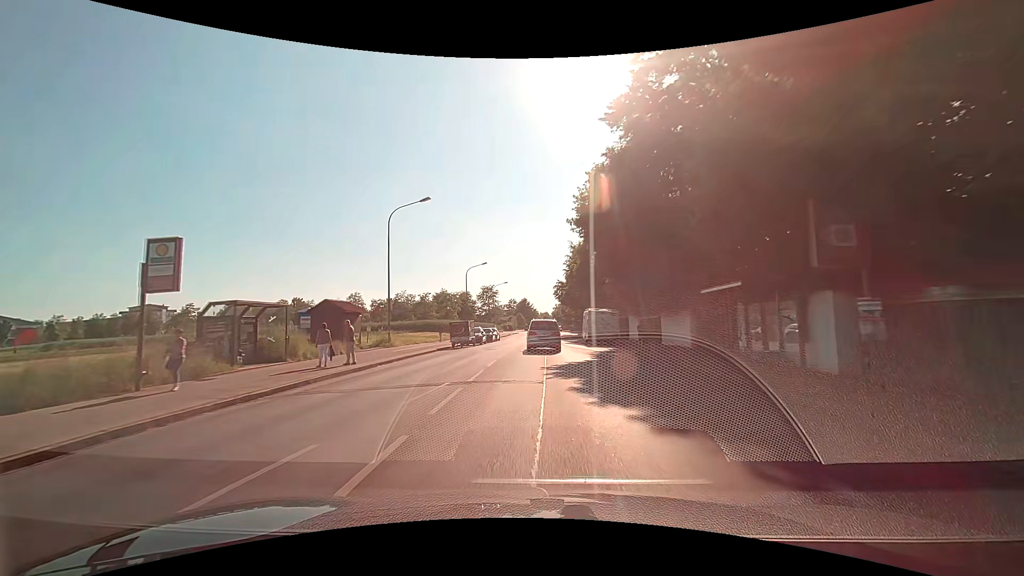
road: tertiary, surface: asphalt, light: Day
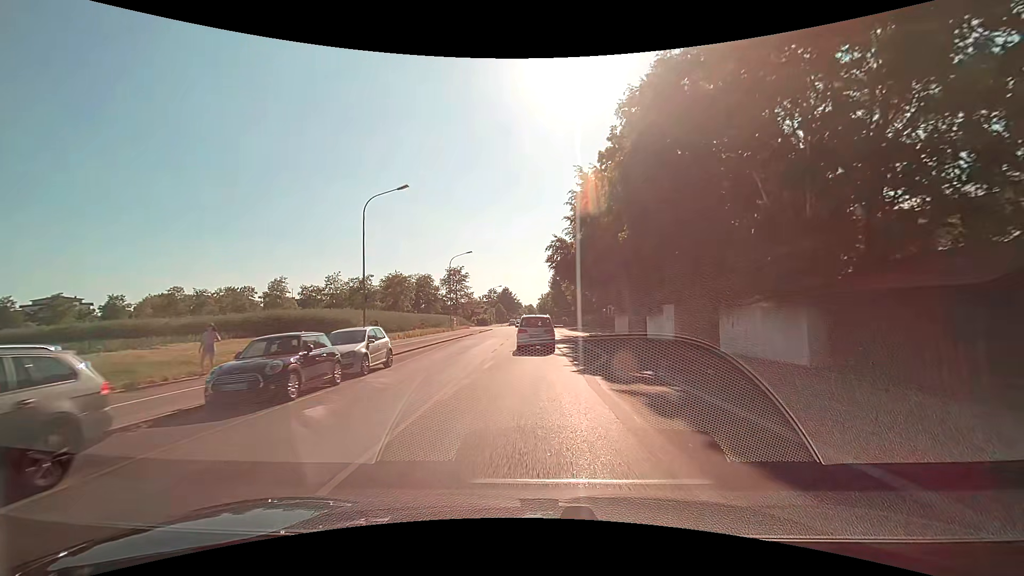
(+0.5, +37.9) m; +2°
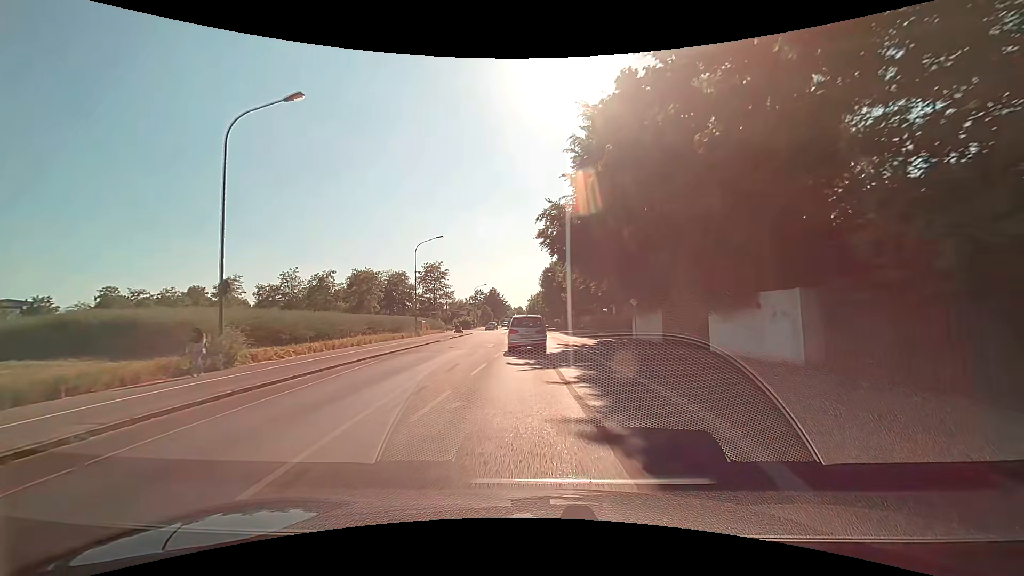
(+0.2, +14.0) m; +1°
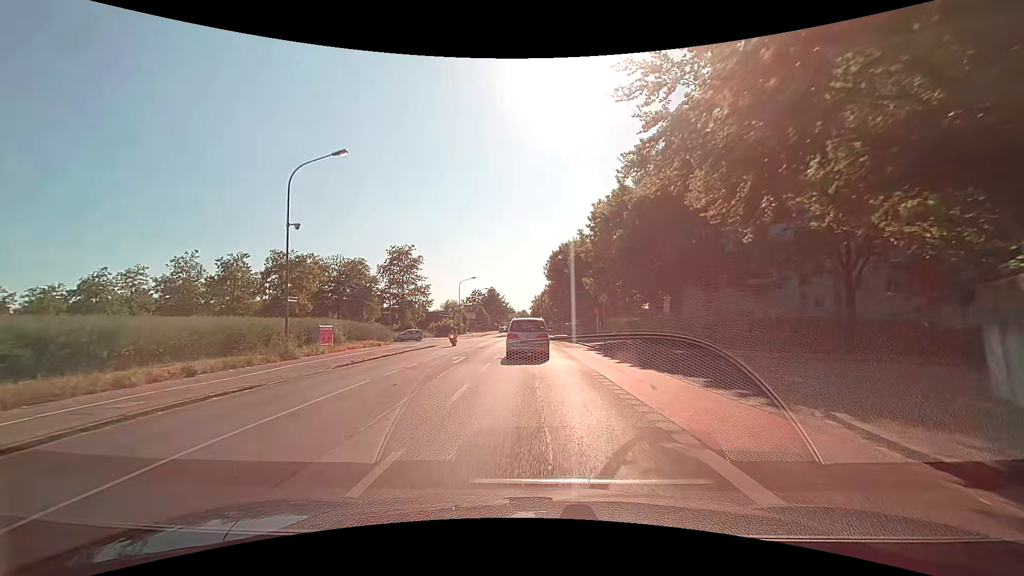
(+0.1, +28.6) m; 0°
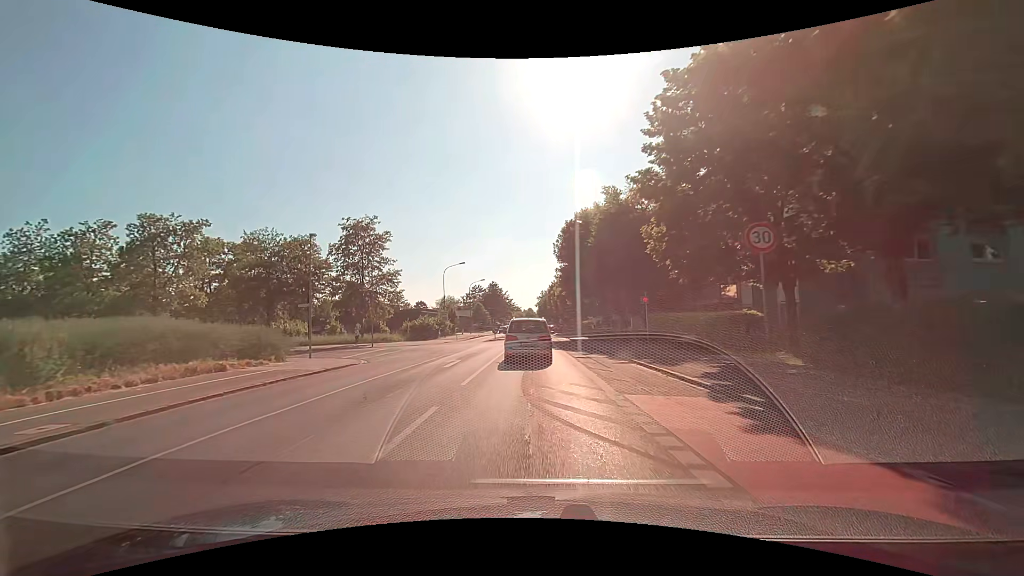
(-0.2, +21.1) m; 0°
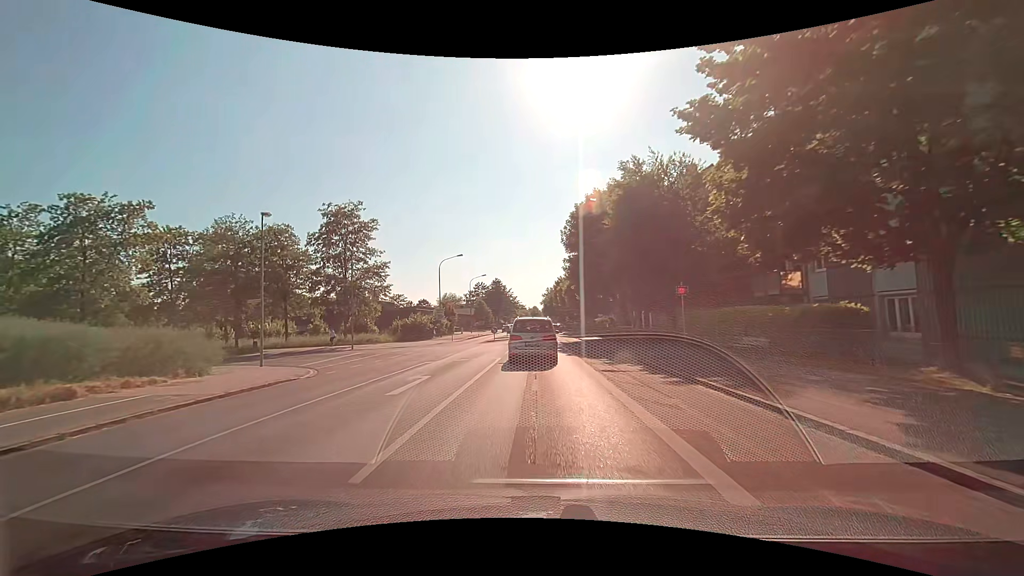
(-0.1, +6.8) m; -1°
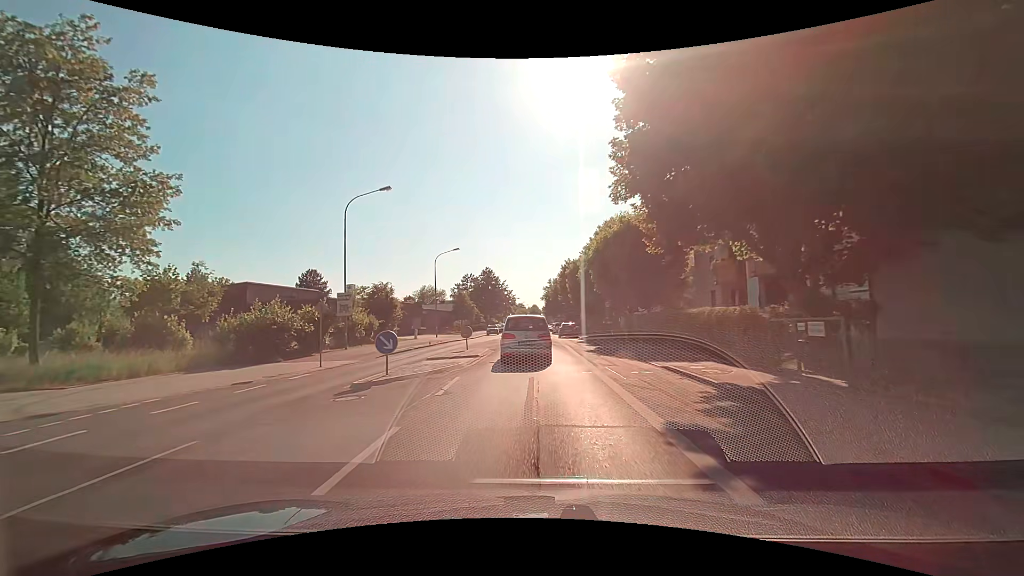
(-0.1, +32.2) m; 0°
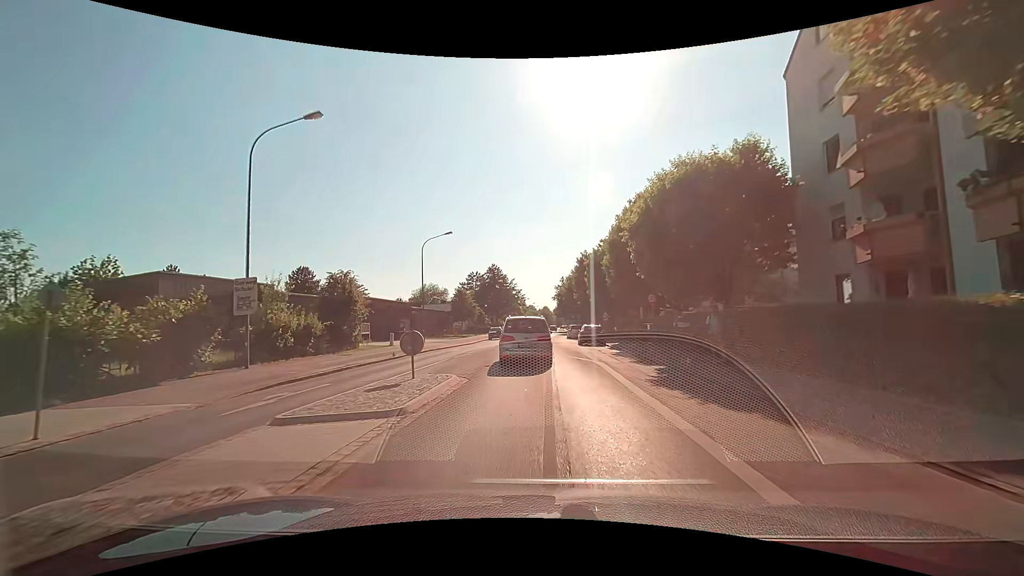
(-0.1, +12.4) m; -1°
(0, +10) (0, +20) (-1, +30) (-1, +40) (-1, +50) (0, +60) (0, +70) (+1, +80) (+1, +90) (+2, +100) m
